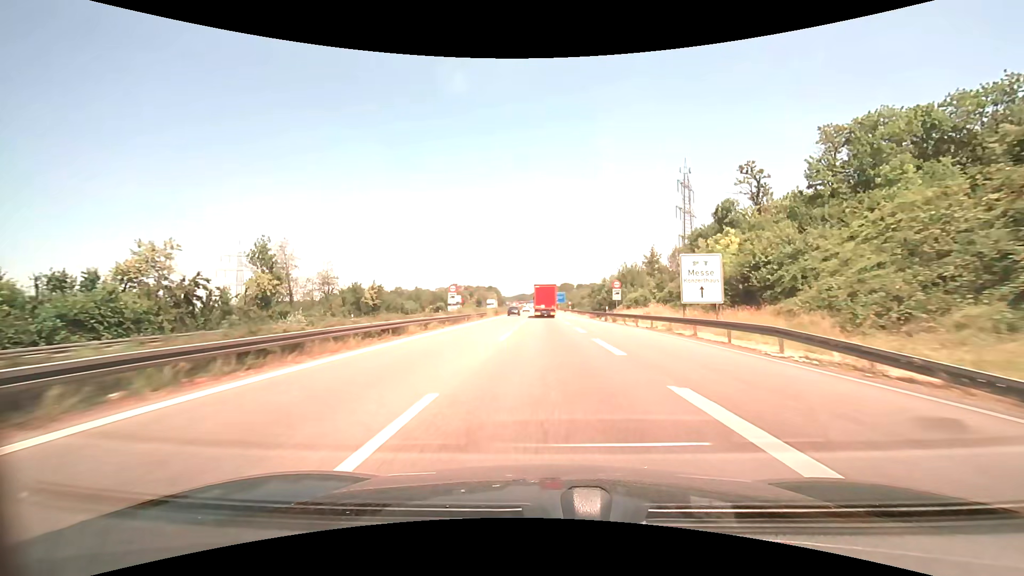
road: motorway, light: Day
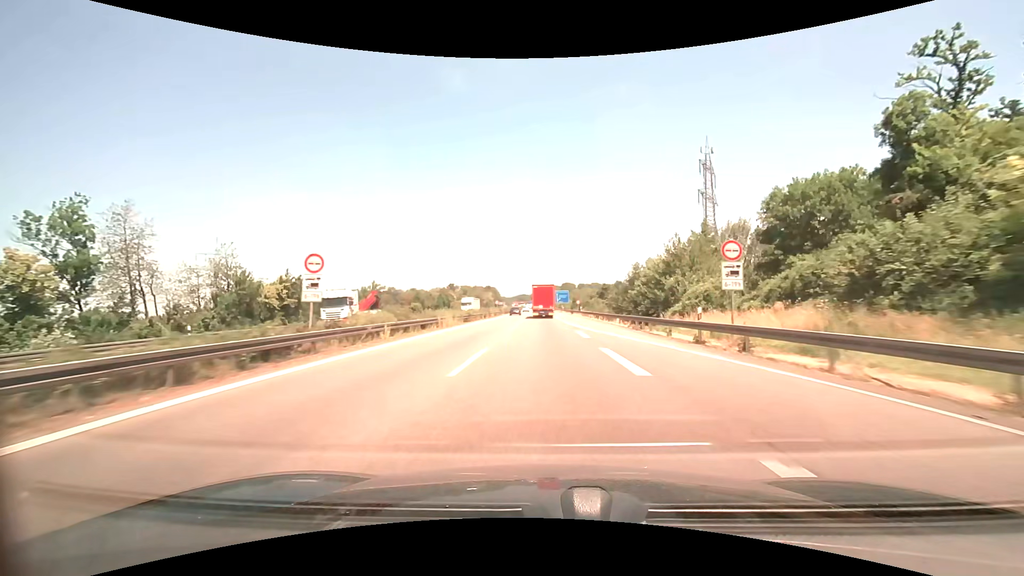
(0.0, +27.8) m; 0°
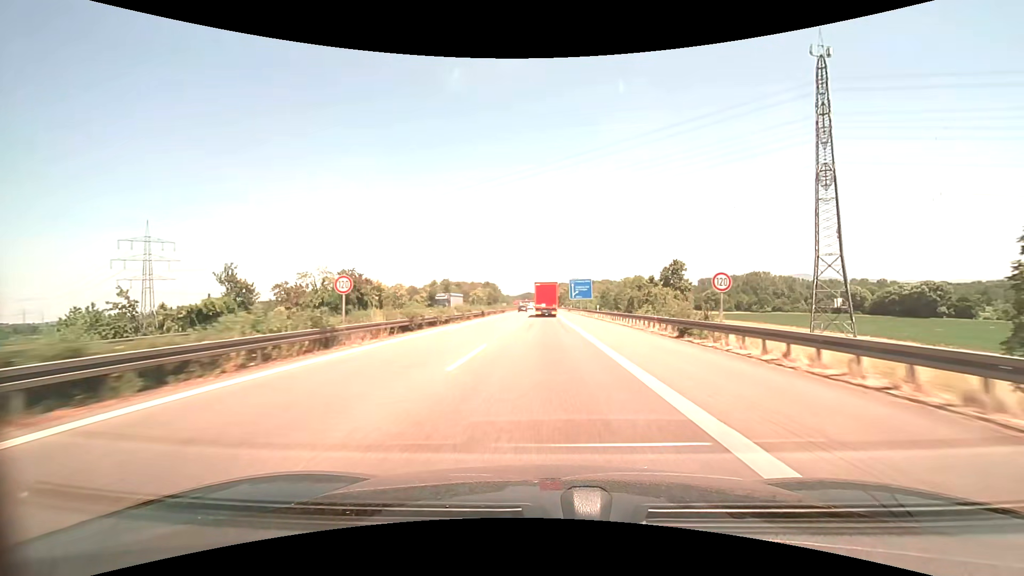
(-0.2, +71.1) m; -1°
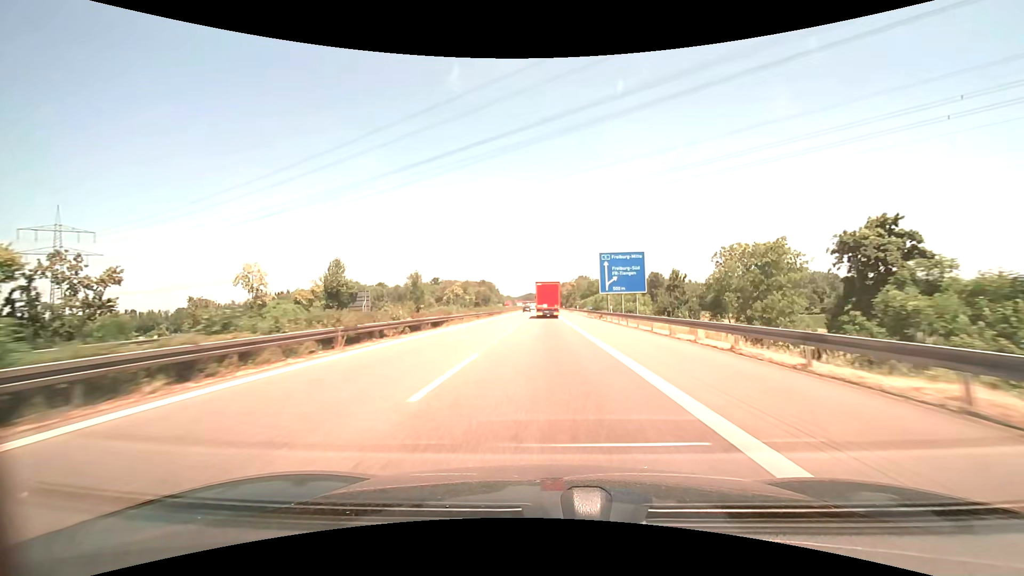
(-0.1, +57.3) m; 0°
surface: asphalt
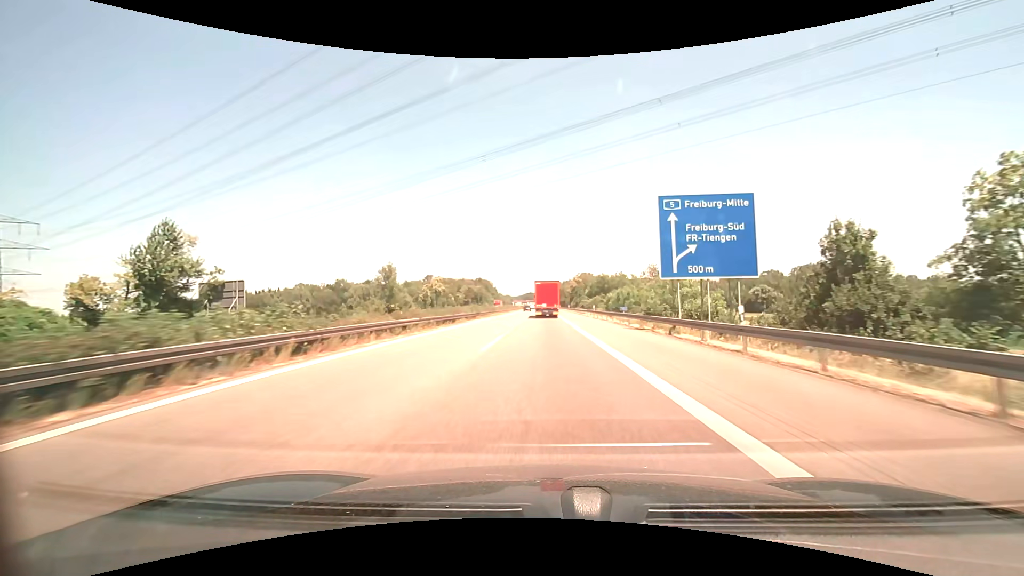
(0.0, +28.5) m; 0°
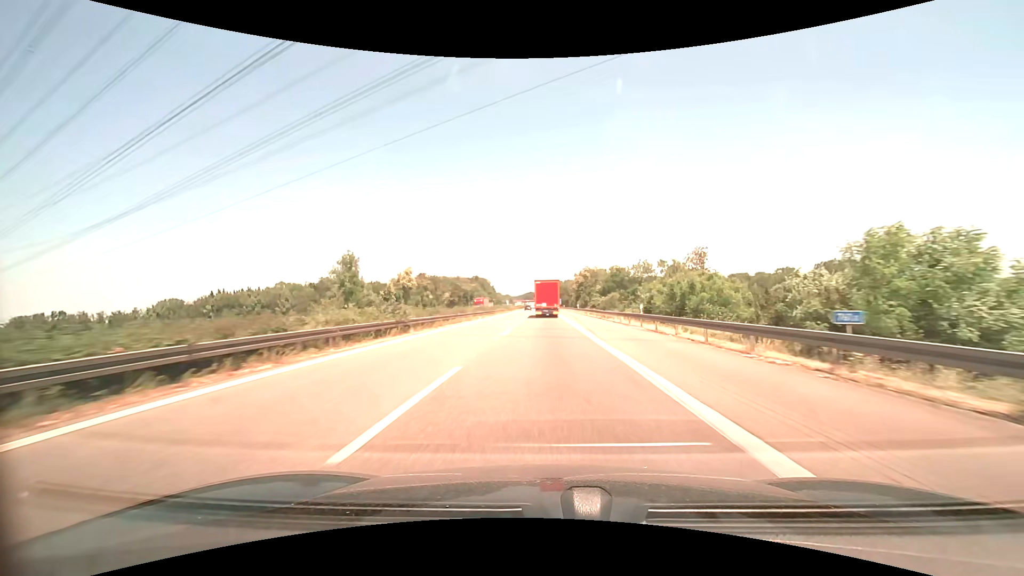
(0.0, +28.4) m; 0°
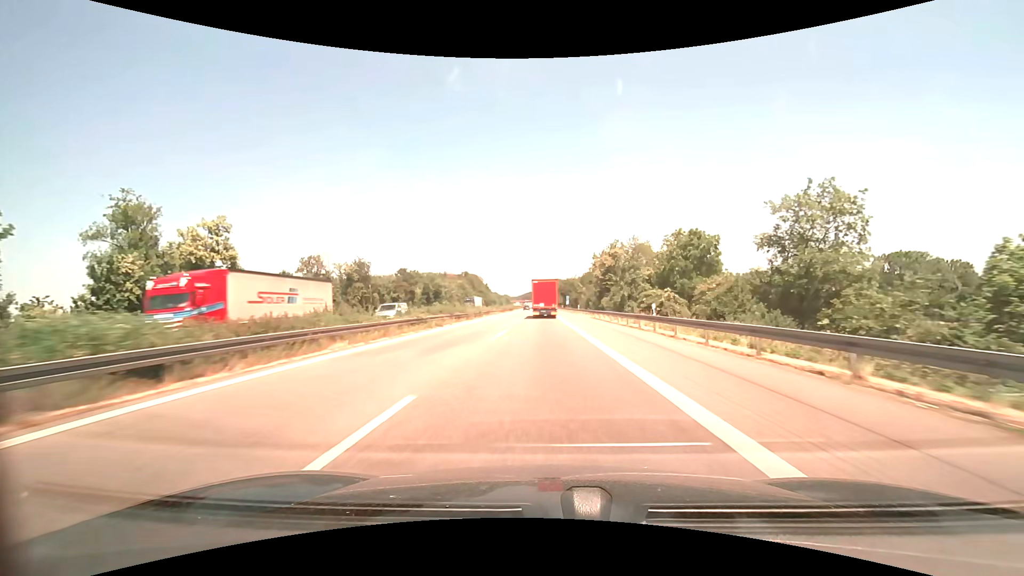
(0.0, +57.2) m; 0°
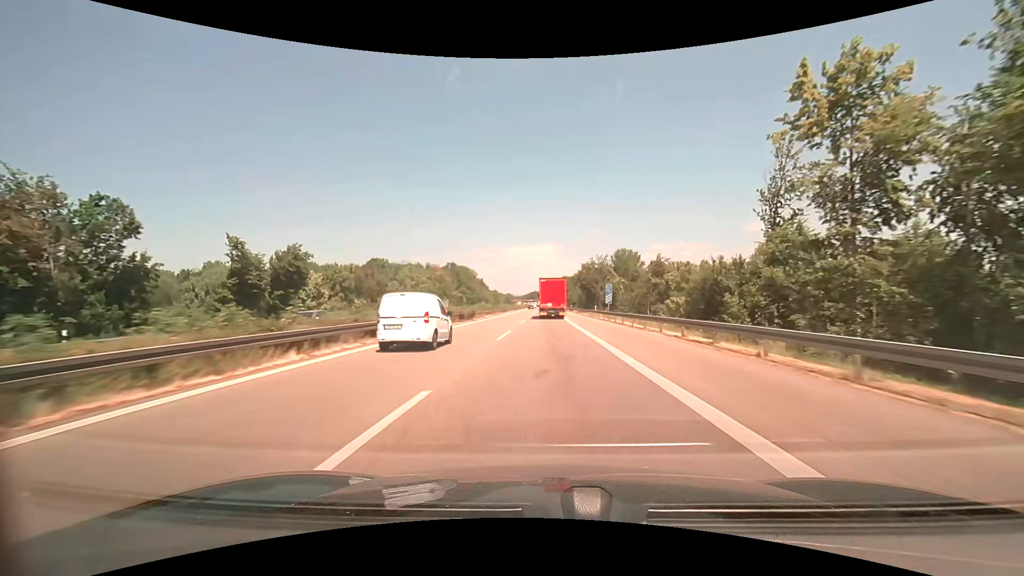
(-0.6, +71.6) m; -1°
(0, +10) (0, +20) (0, +30) (0, +40) (0, +50) (0, +60) (0, +70) (0, +80) (0, +90) (0, +100) m
